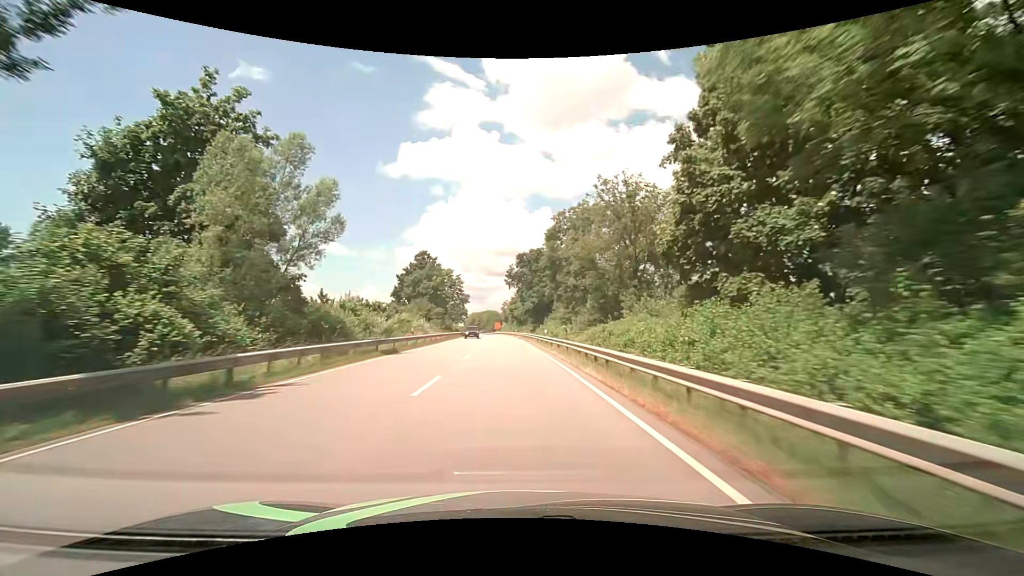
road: primary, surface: asphalt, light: Day
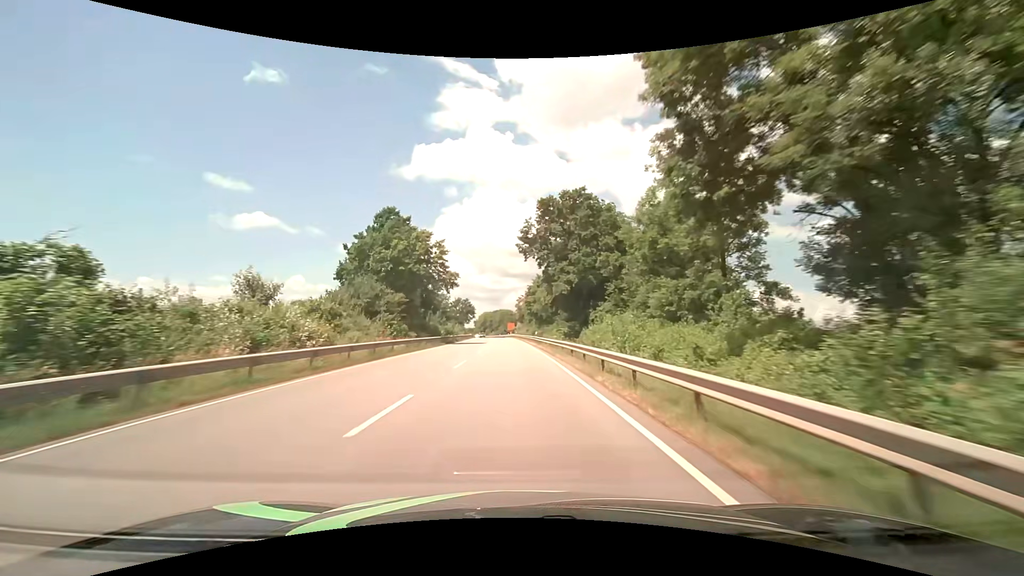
(-0.6, +37.4) m; -2°
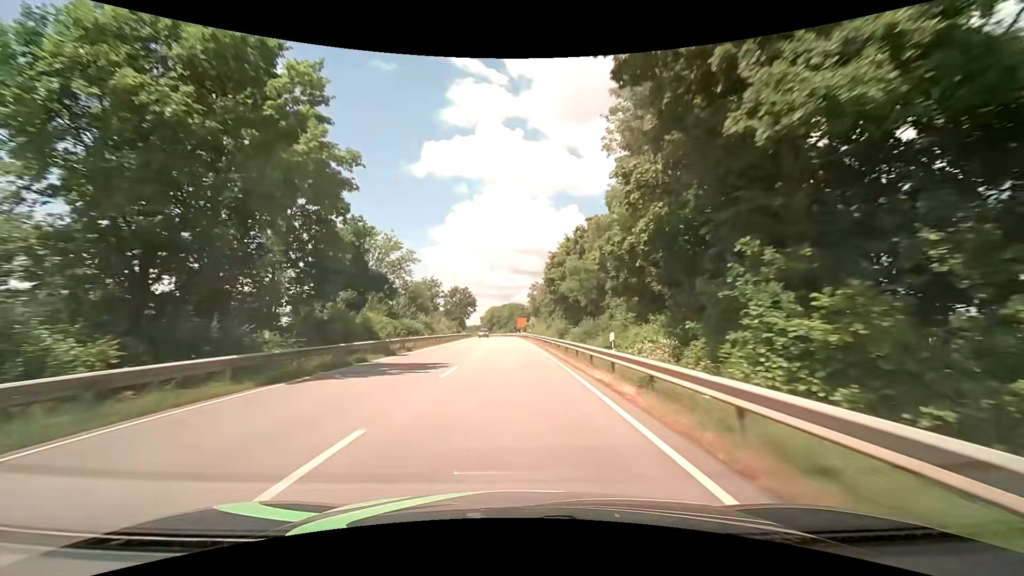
(-0.4, +37.5) m; -1°
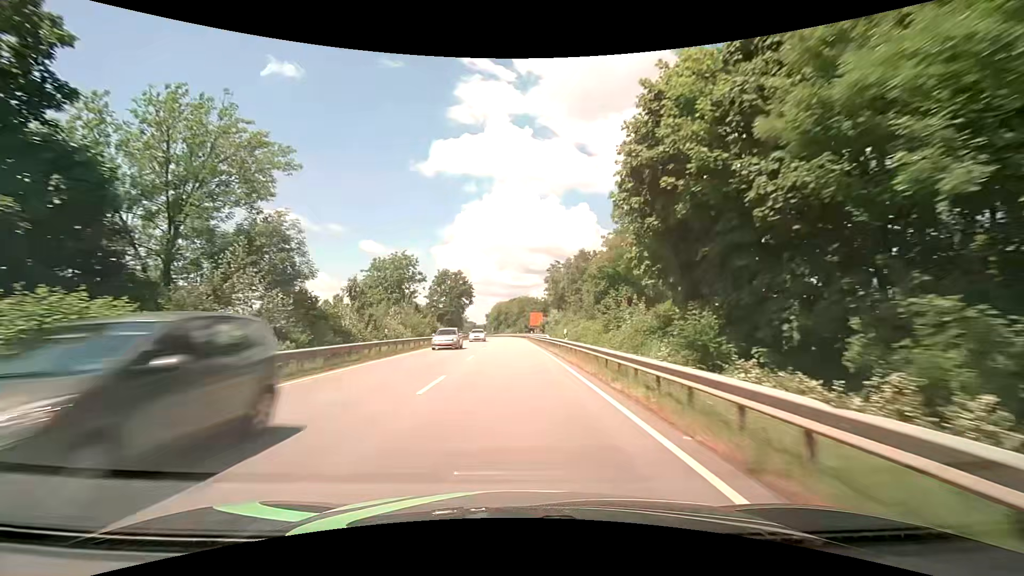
(-0.4, +37.6) m; -1°
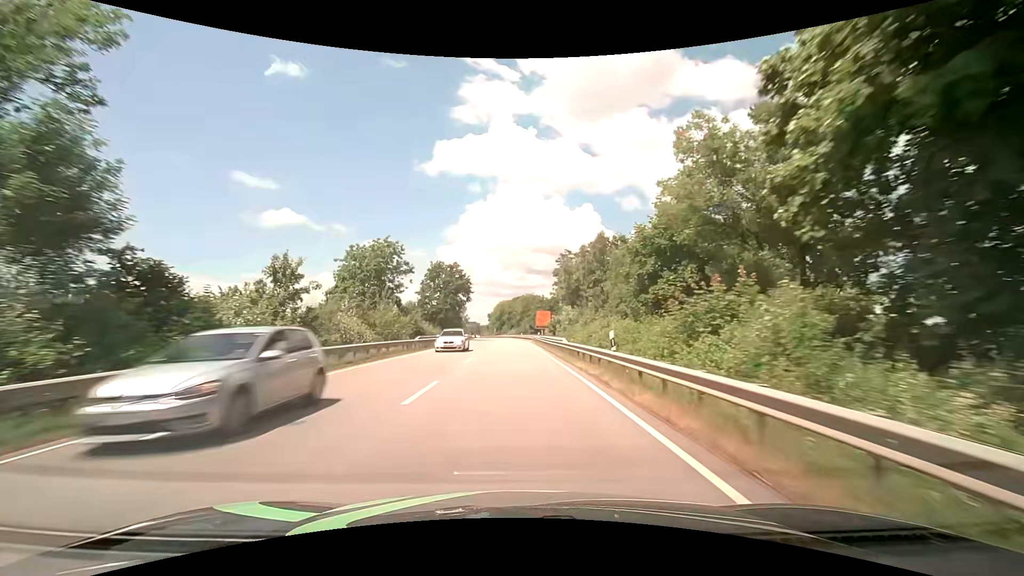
(0.0, +12.6) m; 0°
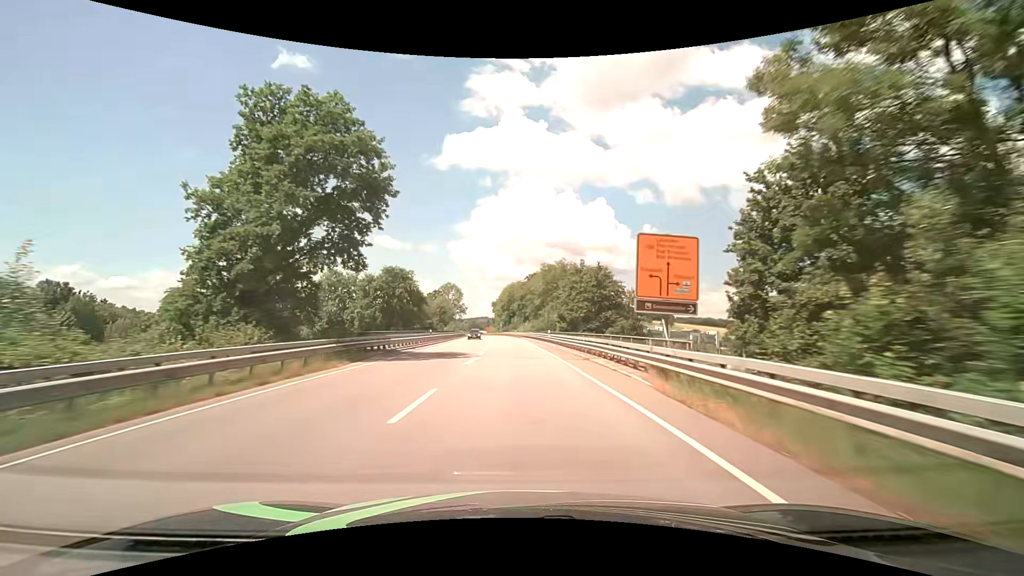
(-1.0, +62.9) m; -1°
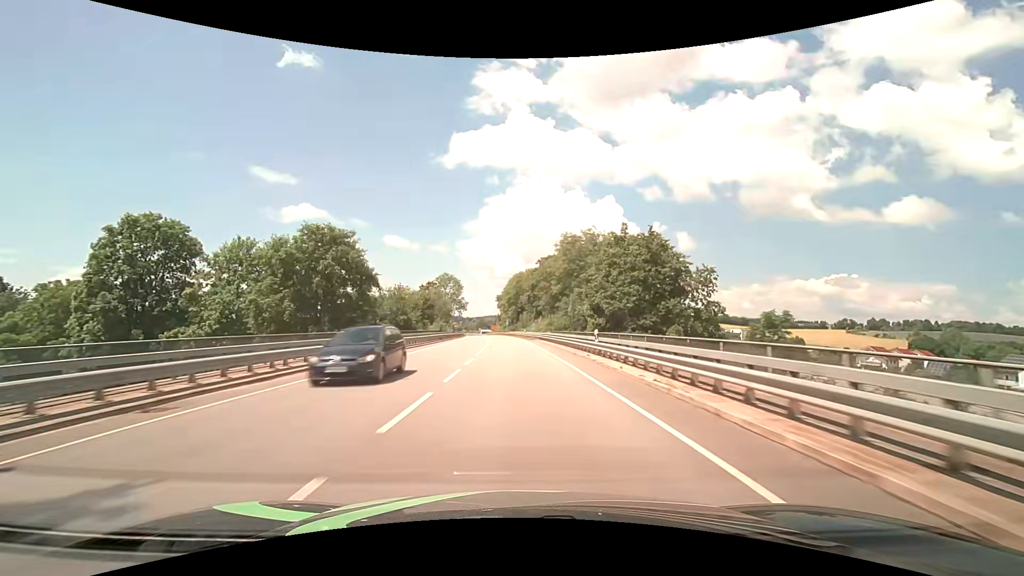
(-0.2, +25.2) m; -1°
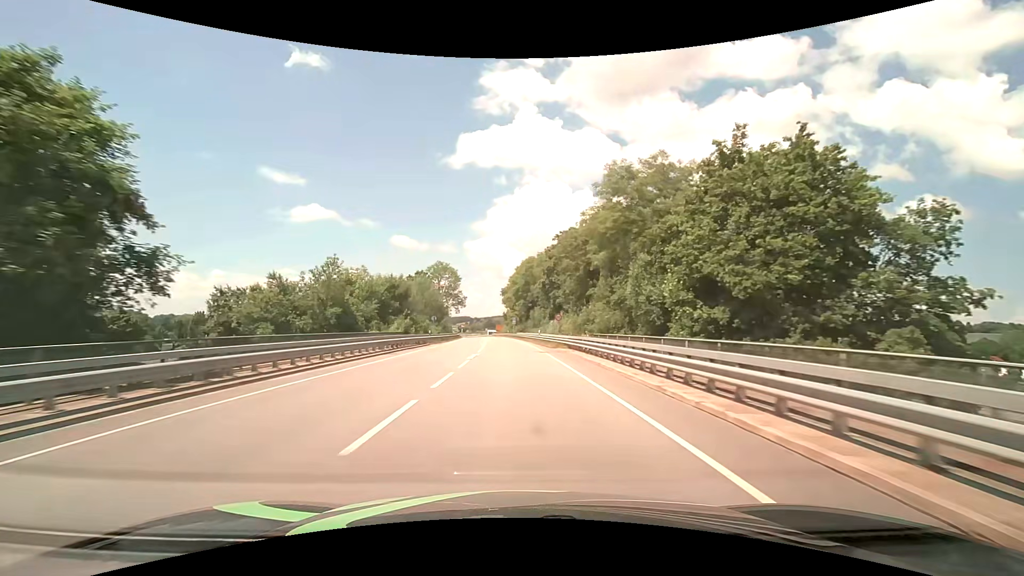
(-0.2, +25.2) m; -1°
(0, +10) (0, +20) (0, +30) (-1, +40) (-1, +50) (-2, +60) (-2, +70) (-3, +80) (-4, +90) (-5, +100) m
